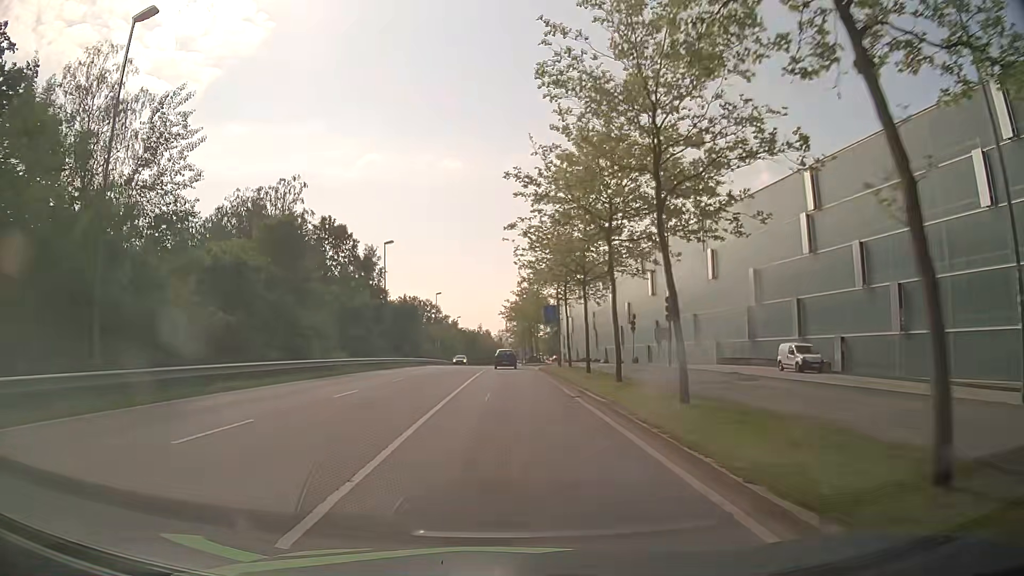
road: secondary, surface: asphalt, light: Day
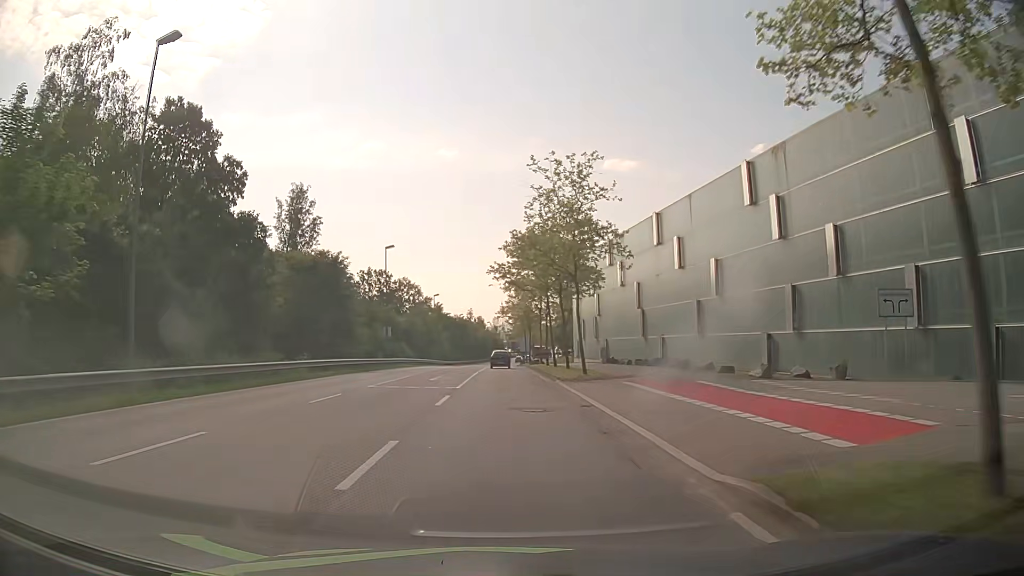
(0.0, +38.2) m; 0°
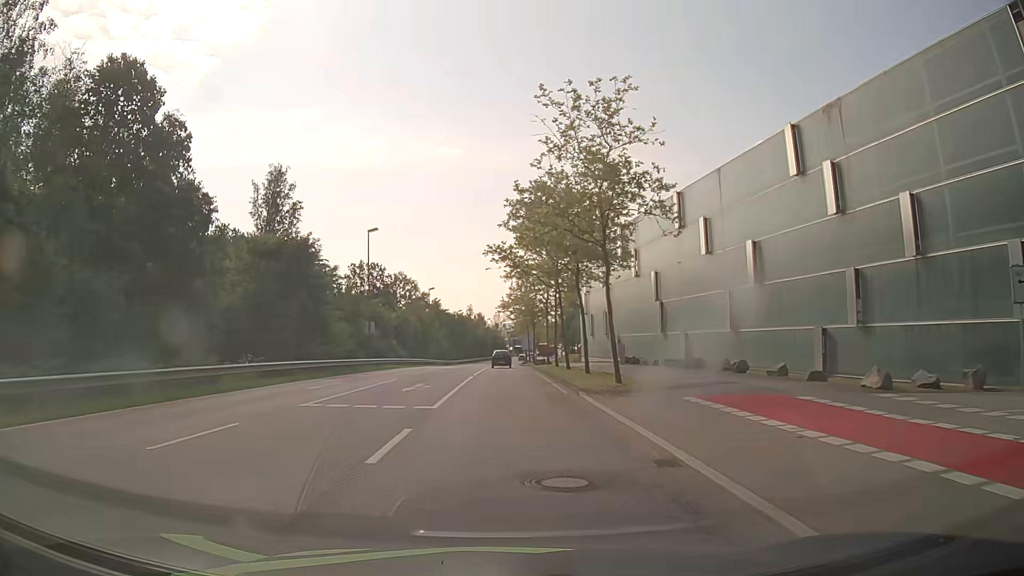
(0.0, +7.7) m; 0°
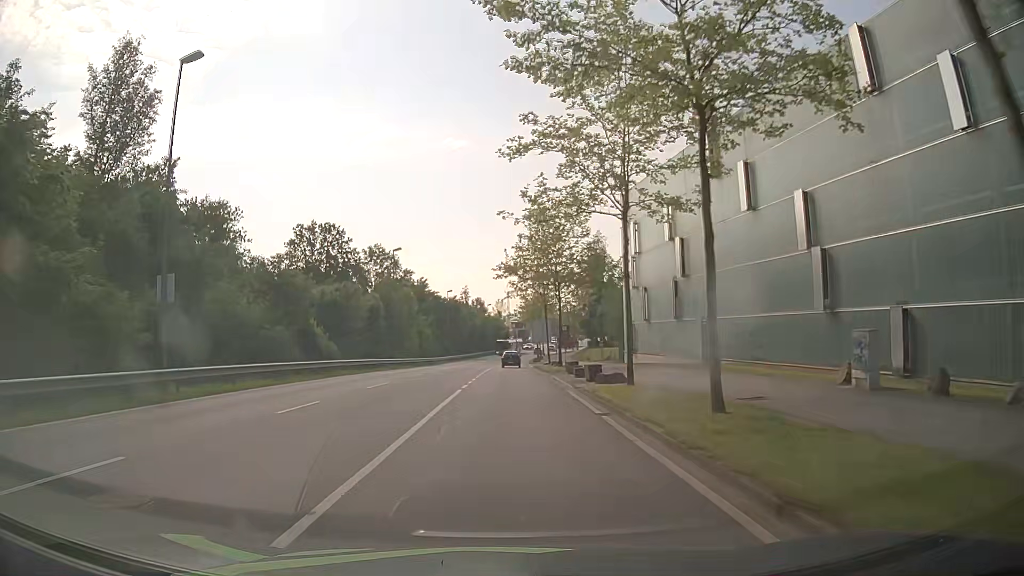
(-0.3, +30.9) m; -1°
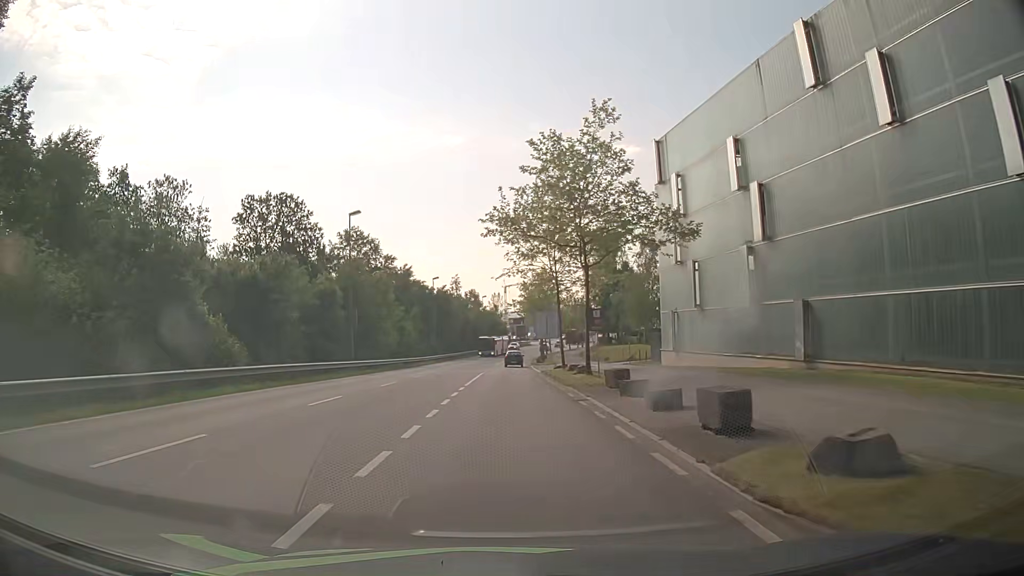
(0.0, +15.5) m; 0°
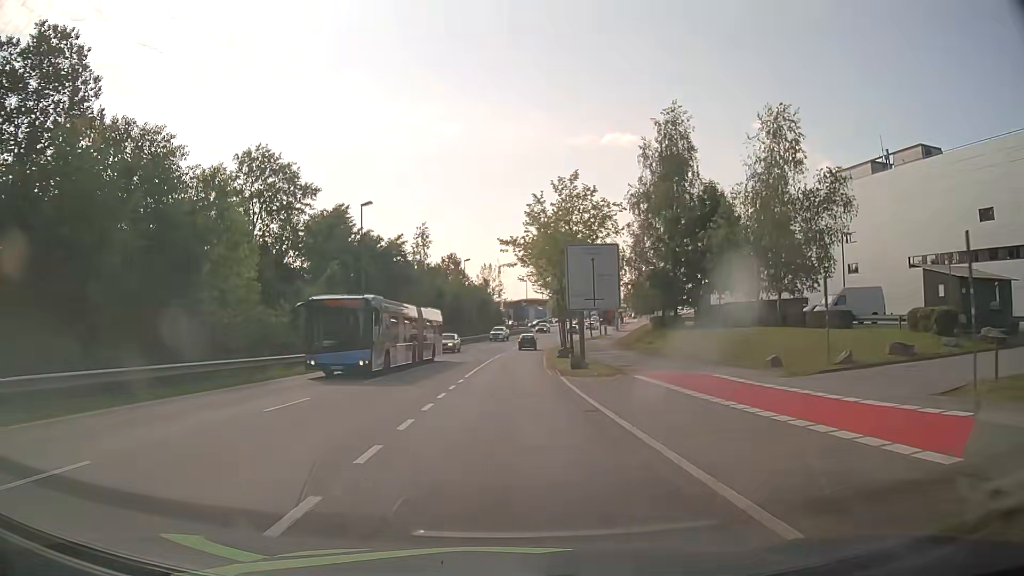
(+0.4, +38.7) m; +1°
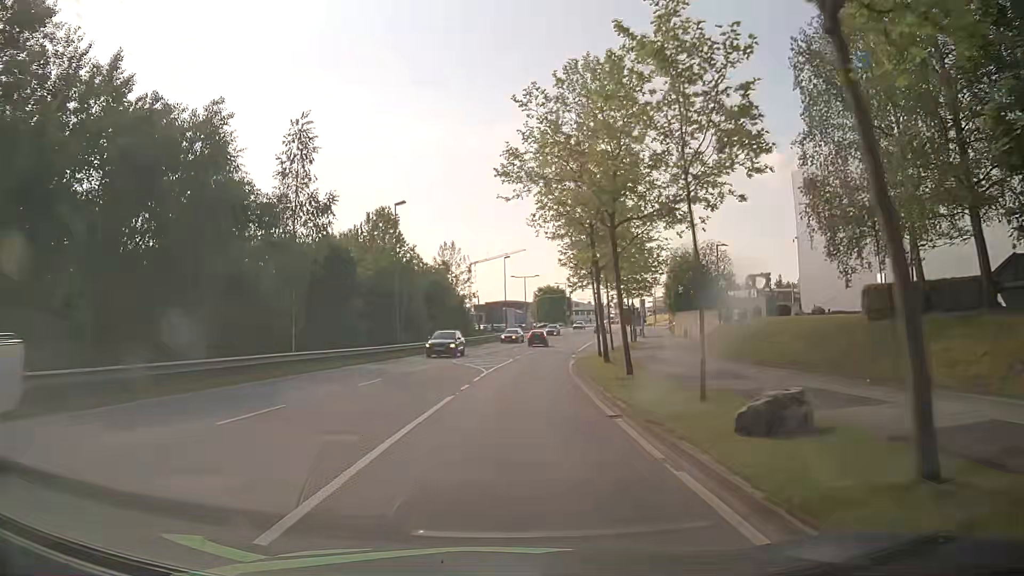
(+0.5, +38.5) m; +3°
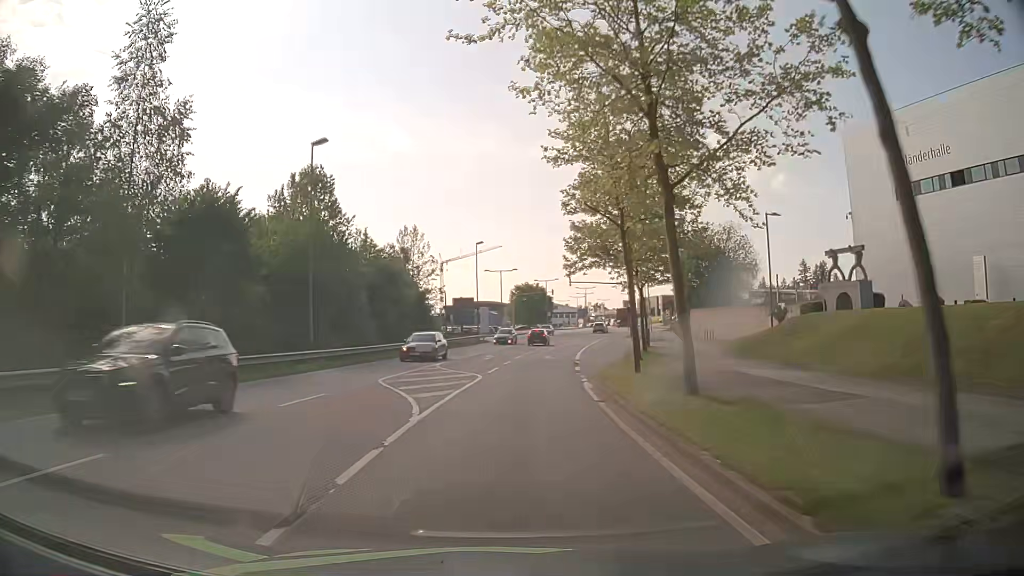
(+0.2, +15.2) m; +2°
(0, +10) (+1, +20) (+1, +30) (+2, +40) (+4, +50) (+5, +60) (+7, +69) (+10, +79) (+12, +89) (+15, +99) m
